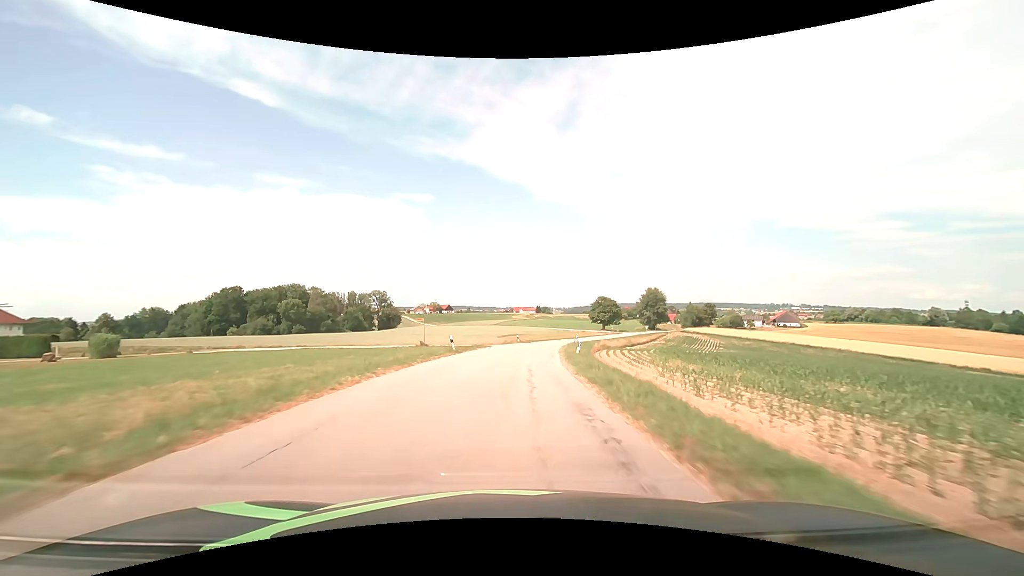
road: tertiary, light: Day
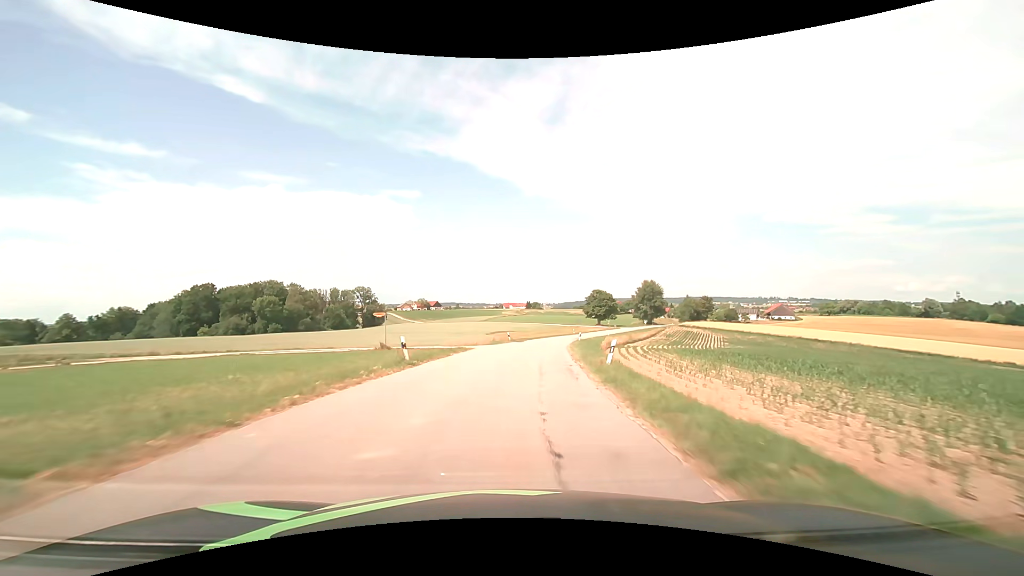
(+0.1, +10.9) m; +1°
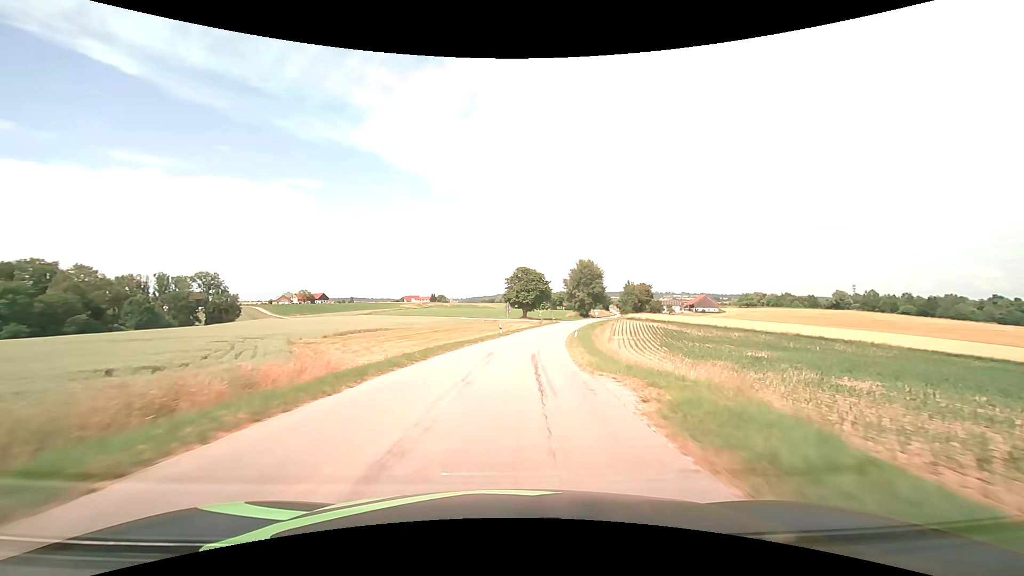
(+4.1, +45.4) m; +10°
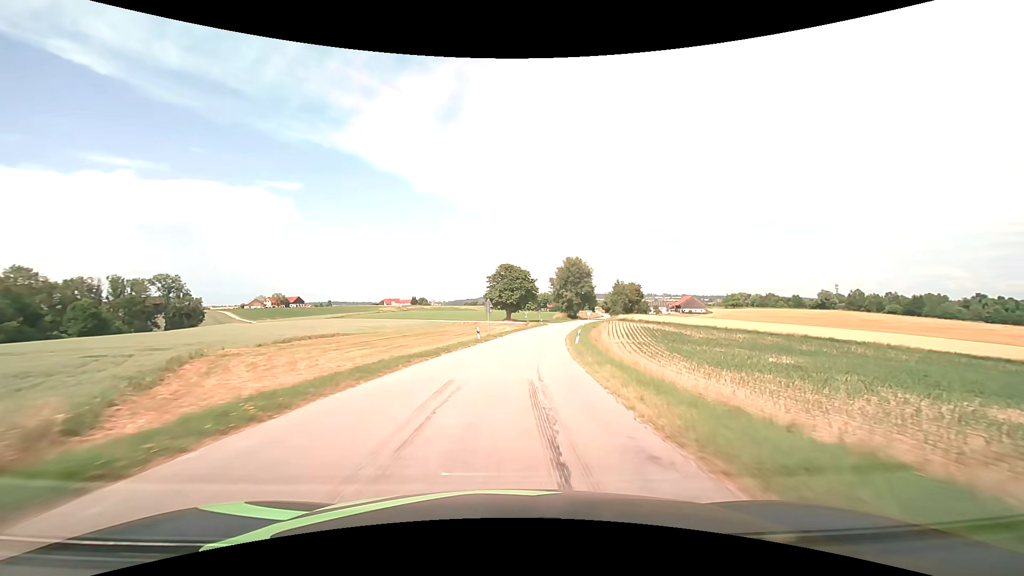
(+0.2, +10.9) m; +2°
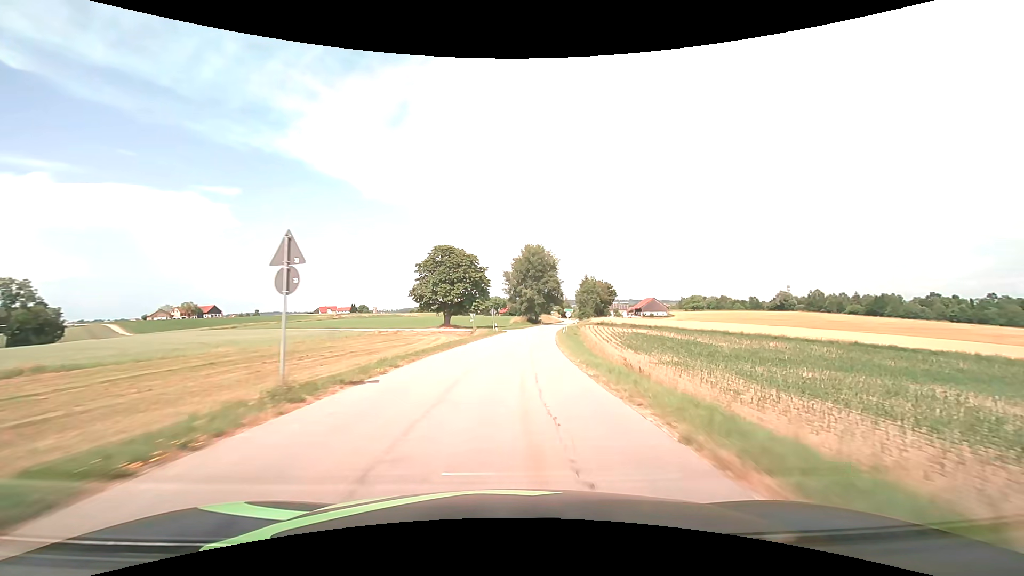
(+1.7, +32.4) m; +6°
(0, +10) (+1, +20) (+1, +30) (+2, +40) (+3, +50) (+4, +60) (+5, +70) (+7, +80) (+8, +89) (+10, +99) m
